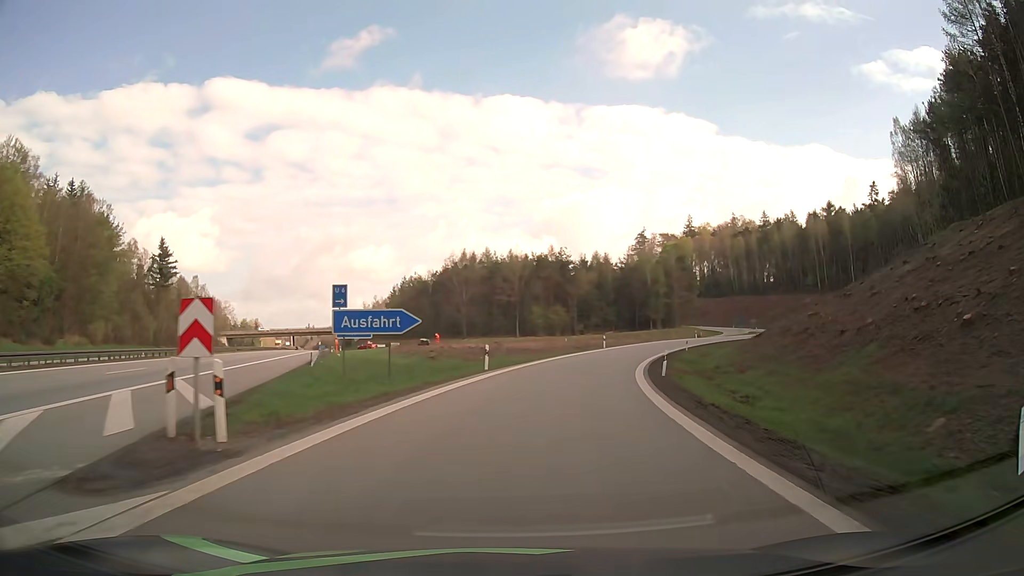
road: motorway_link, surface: asphalt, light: Day
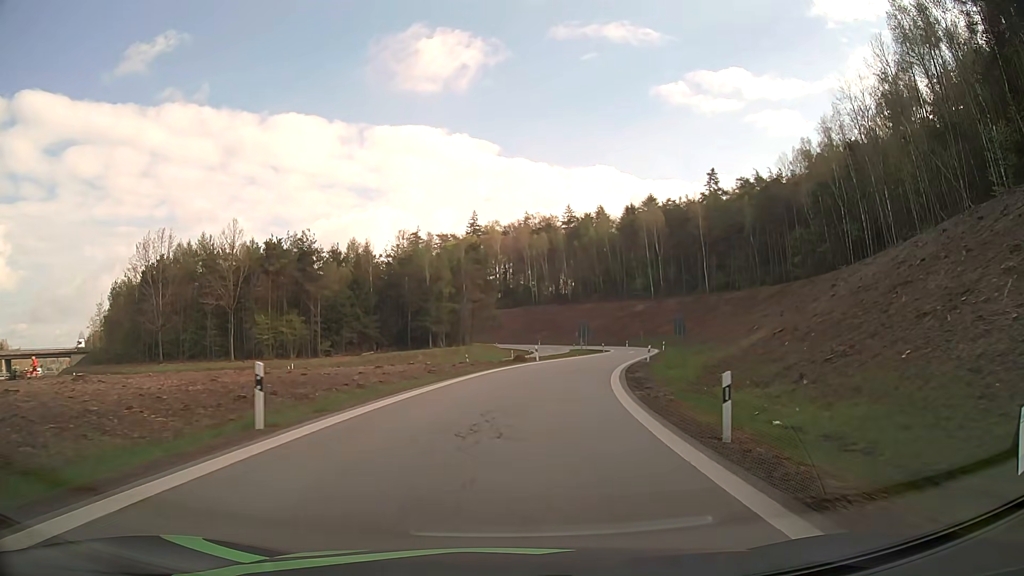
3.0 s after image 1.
(+8.6, +47.5) m; +19°
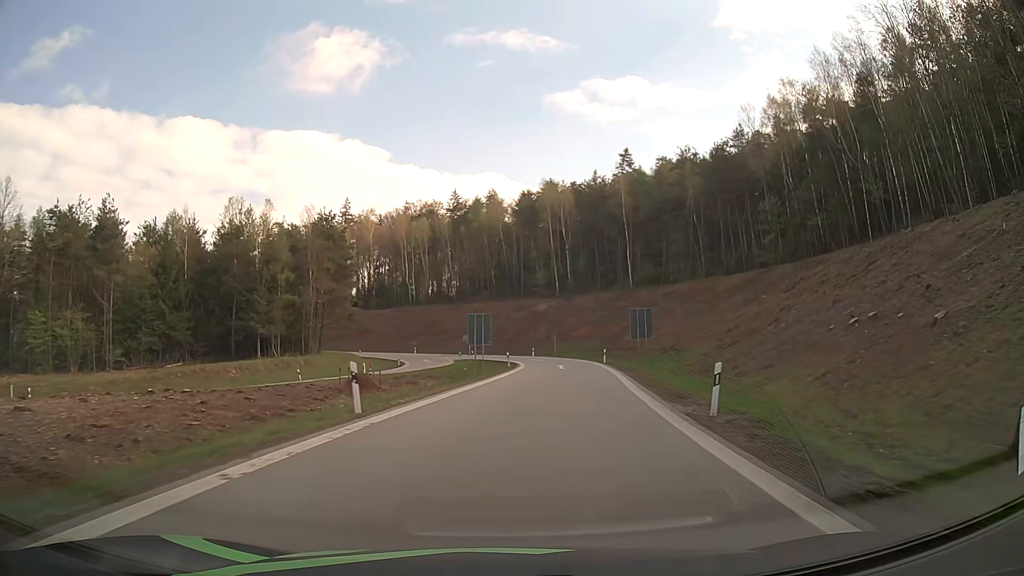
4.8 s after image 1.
(+2.7, +30.8) m; +10°
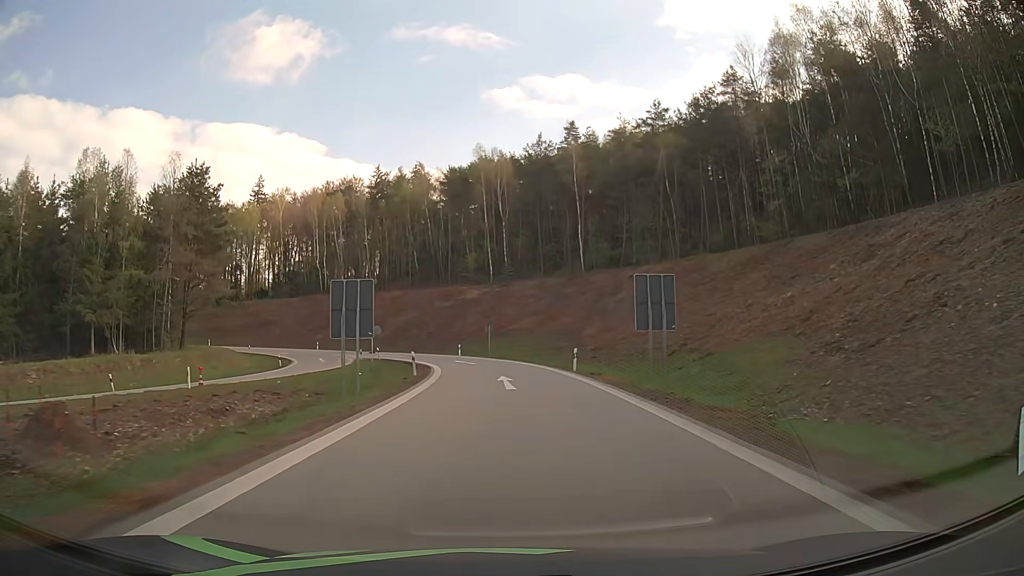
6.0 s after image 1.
(+1.1, +20.9) m; +6°
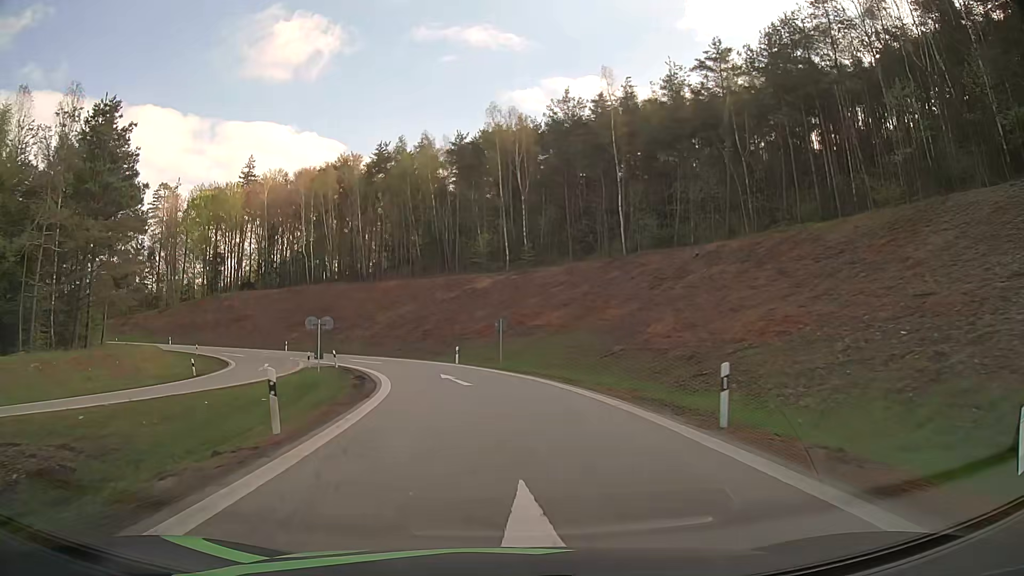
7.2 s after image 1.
(0.0, +20.1) m; -1°
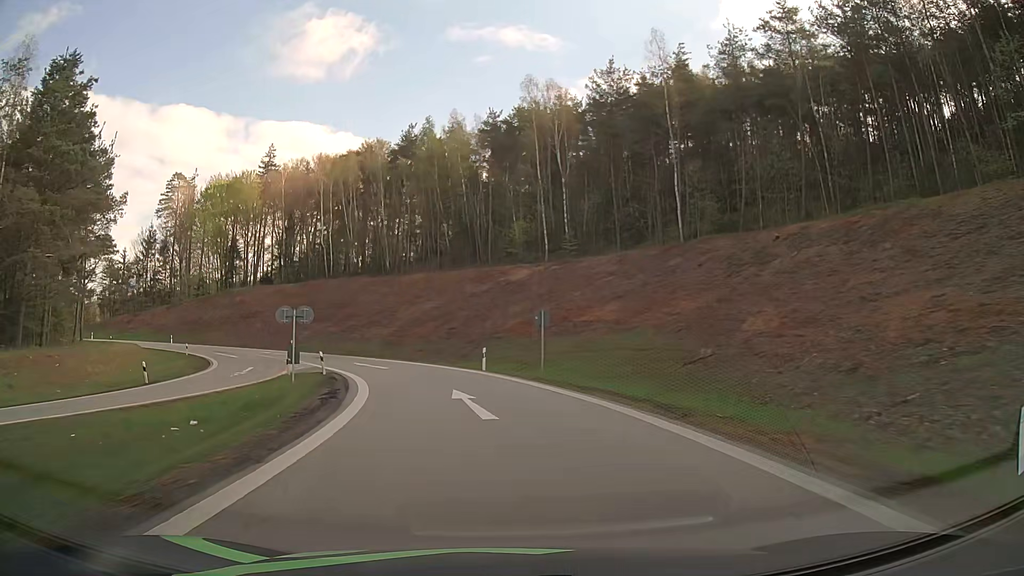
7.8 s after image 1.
(-0.2, +9.9) m; -3°
